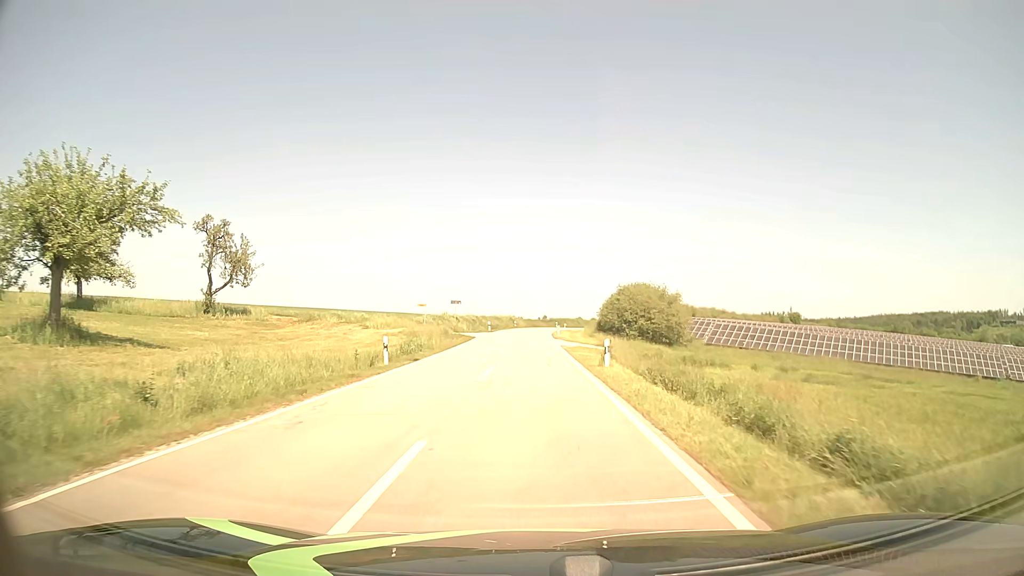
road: tertiary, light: Day
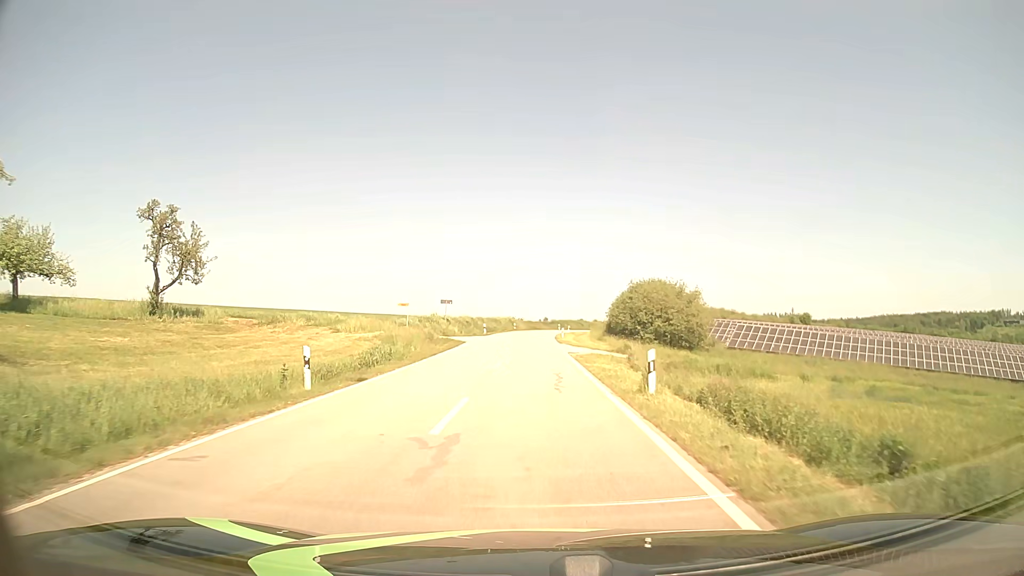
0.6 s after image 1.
(0.0, +7.8) m; 0°
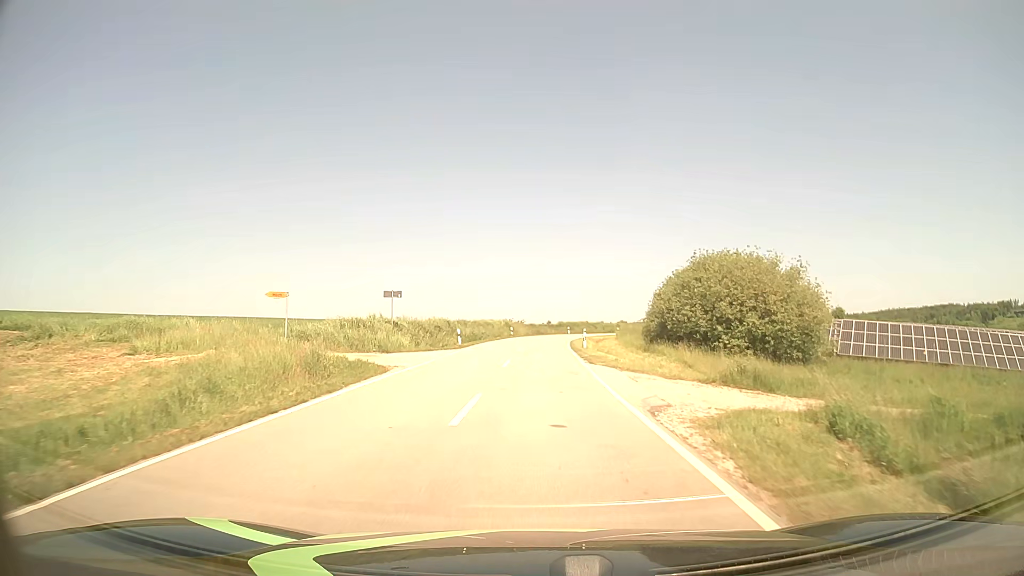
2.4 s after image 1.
(-0.1, +23.1) m; 0°
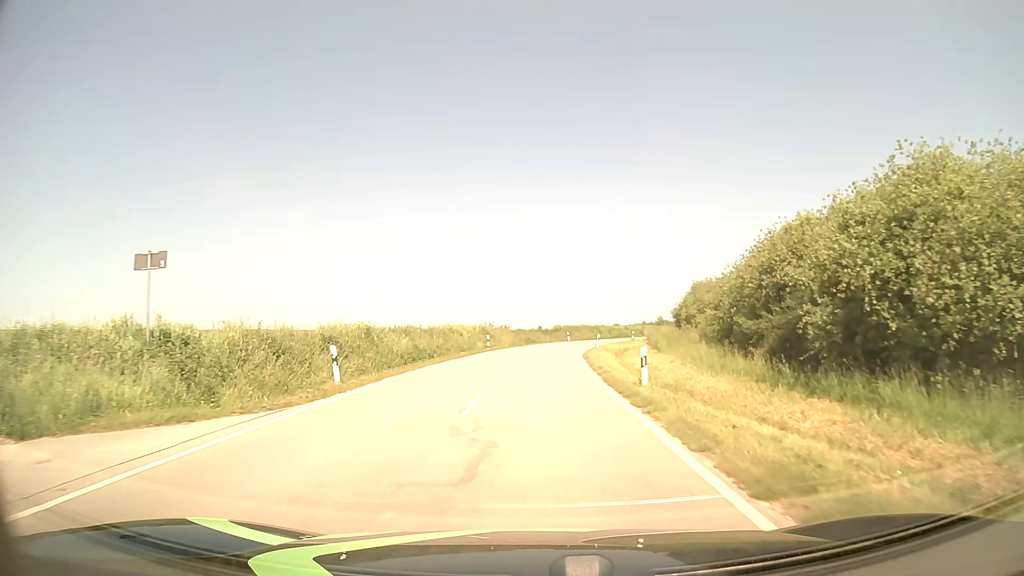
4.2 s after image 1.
(+0.2, +22.8) m; +1°
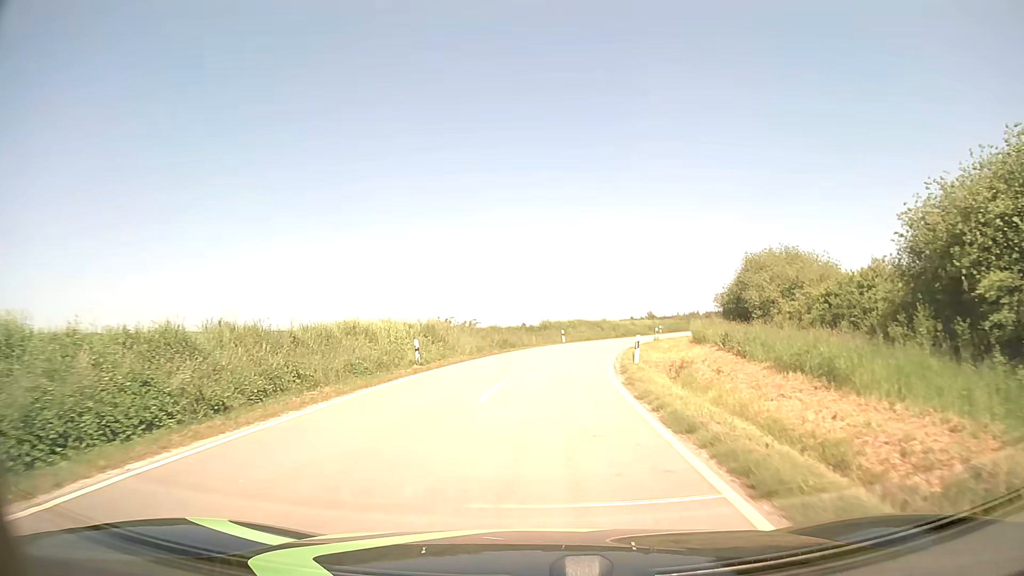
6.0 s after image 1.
(+0.3, +22.4) m; +1°
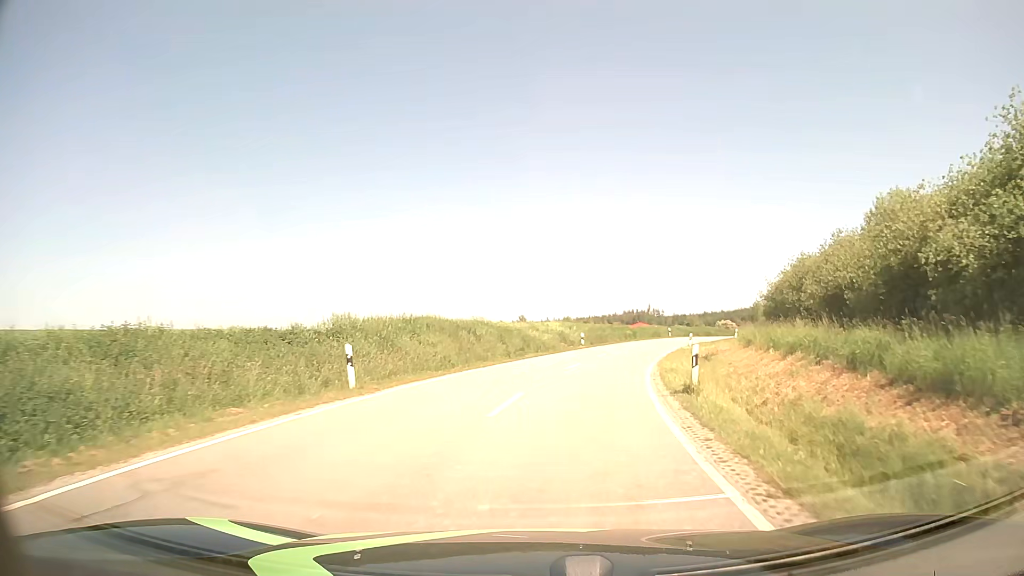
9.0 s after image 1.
(+2.9, +37.1) m; +11°
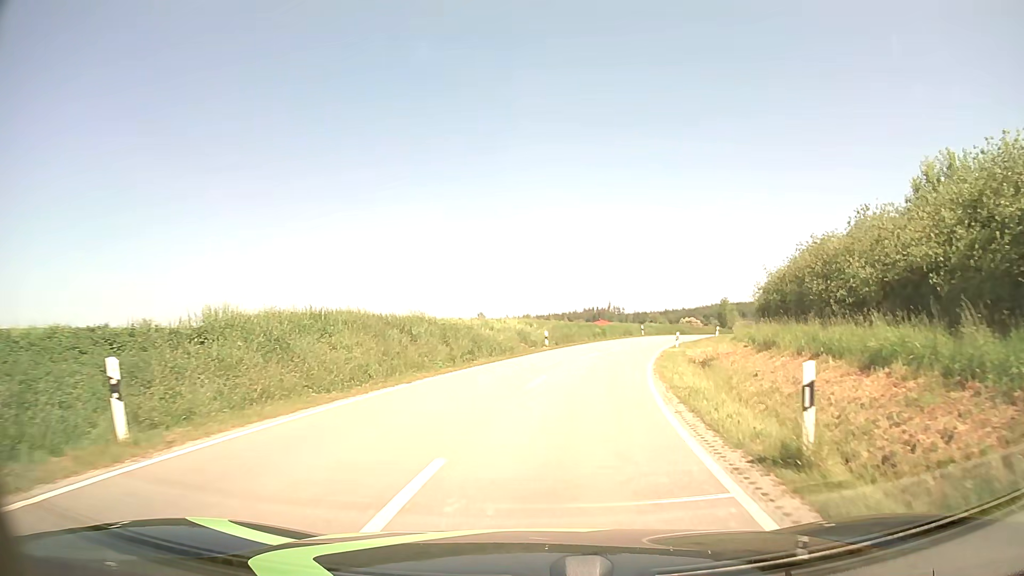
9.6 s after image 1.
(+0.2, +7.5) m; +3°
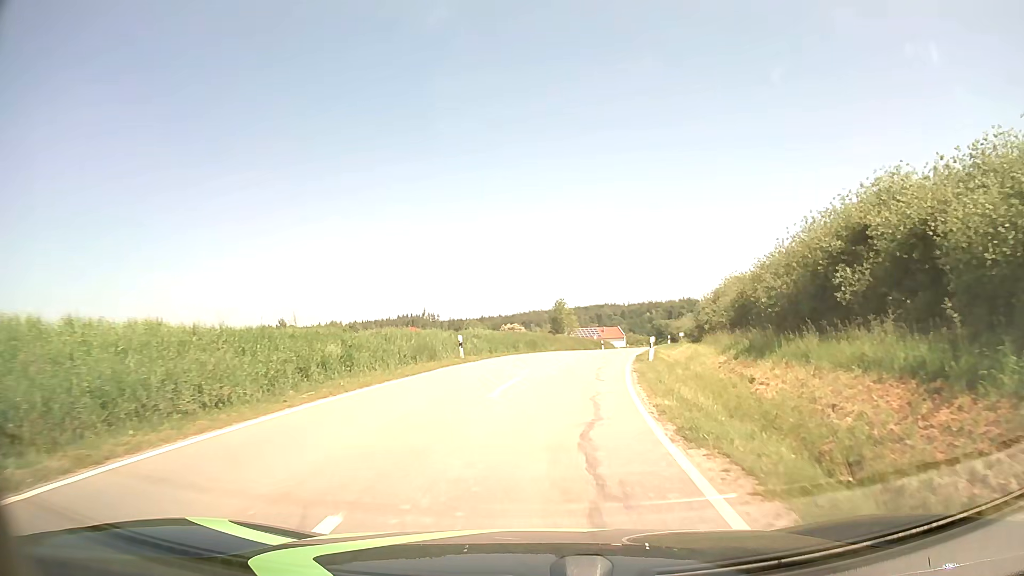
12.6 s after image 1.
(+5.5, +37.4) m; +16°
(0, +10) (+1, +20) (+2, +30) (+4, +40) (+7, +49) (+9, +59) (+11, +69) (+14, +79) (+16, +88) (+18, +98) m
